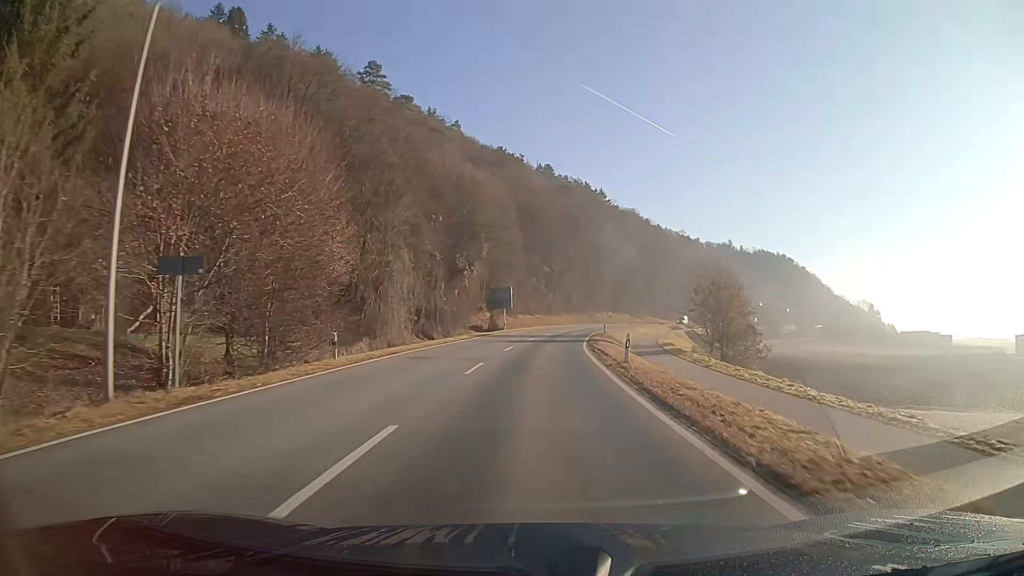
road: secondary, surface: asphalt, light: Day
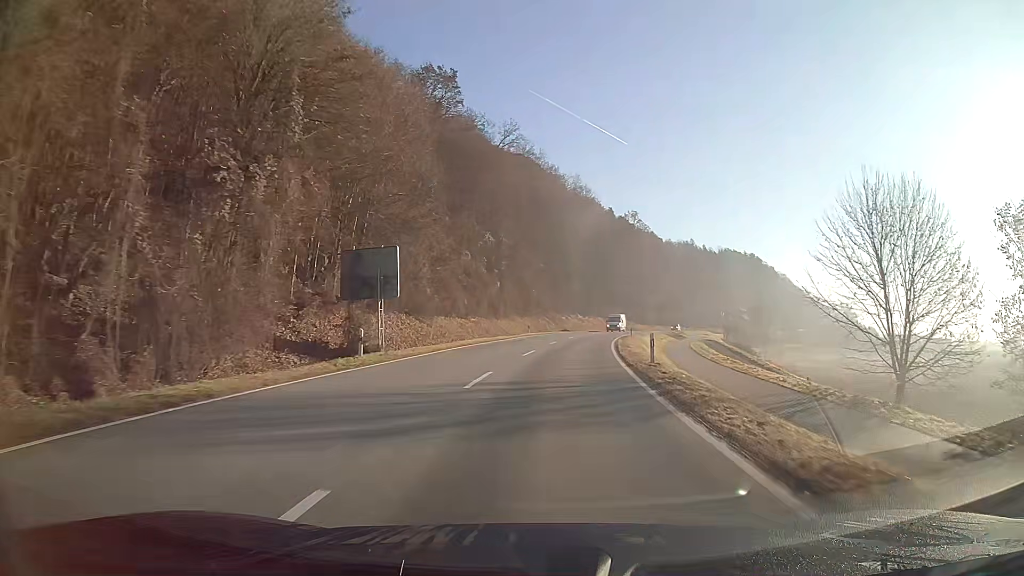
(+1.4, +40.5) m; +6°
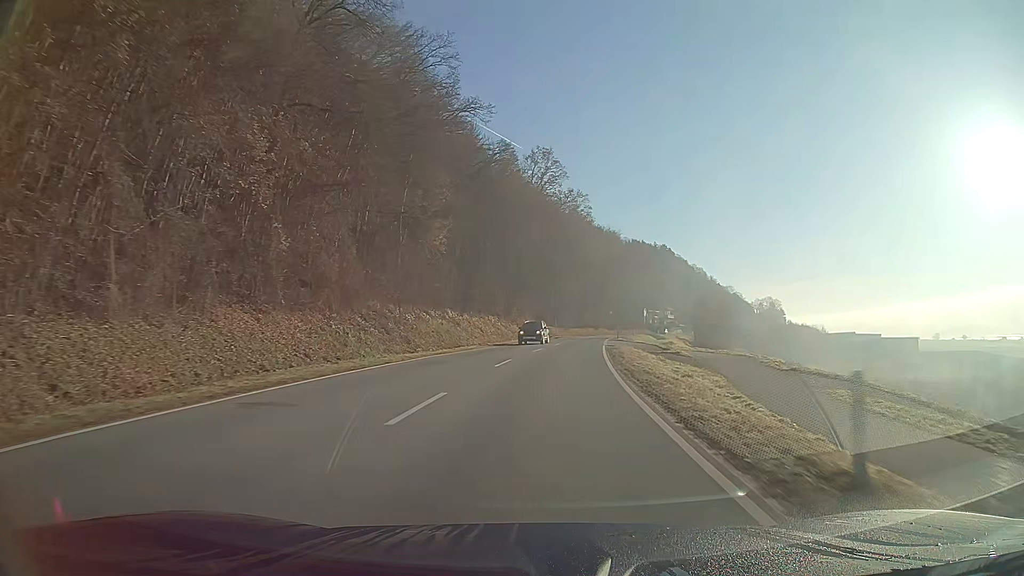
(+4.4, +53.5) m; +9°
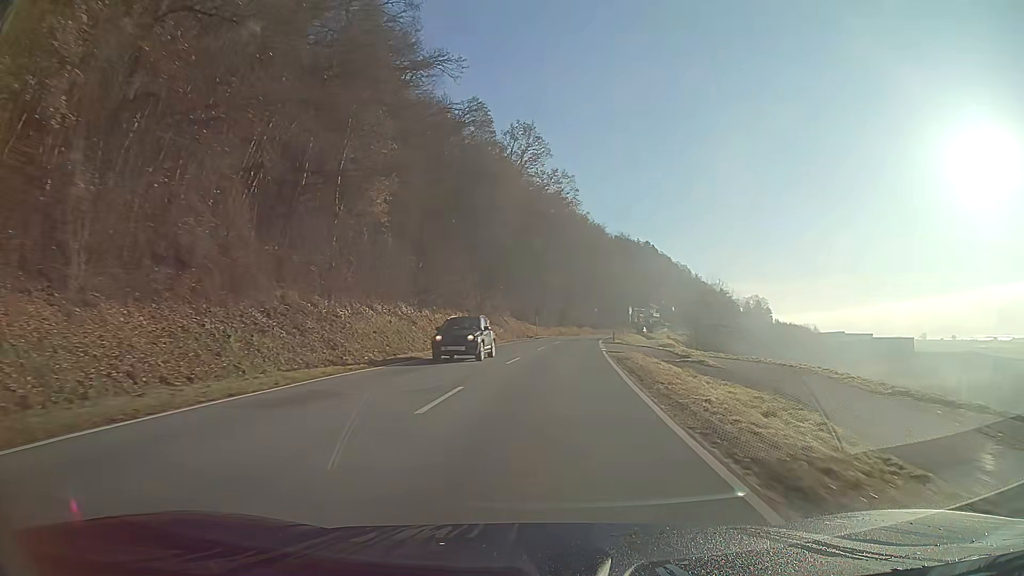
(+0.2, +11.0) m; +2°
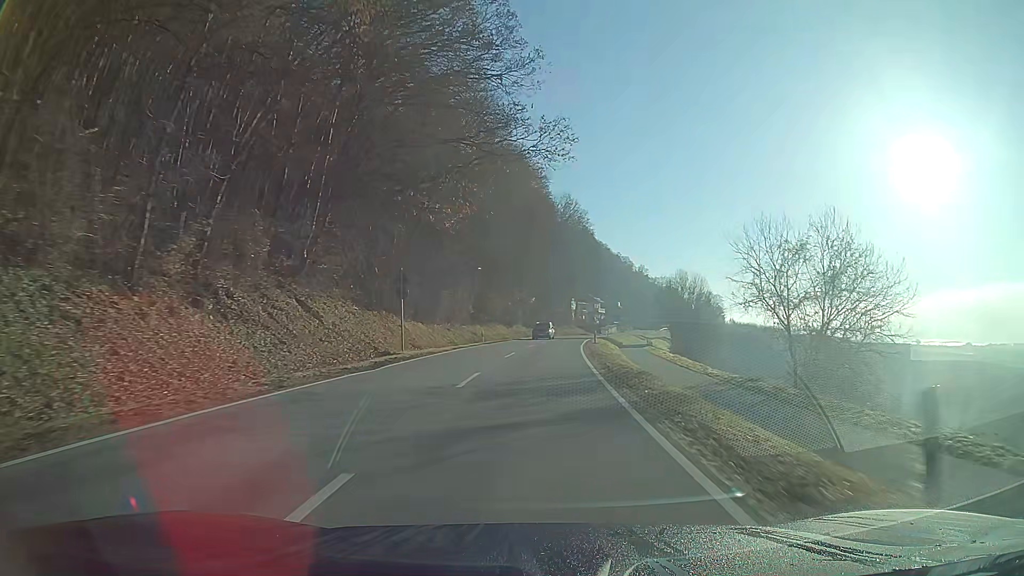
(+2.5, +44.8) m; +5°
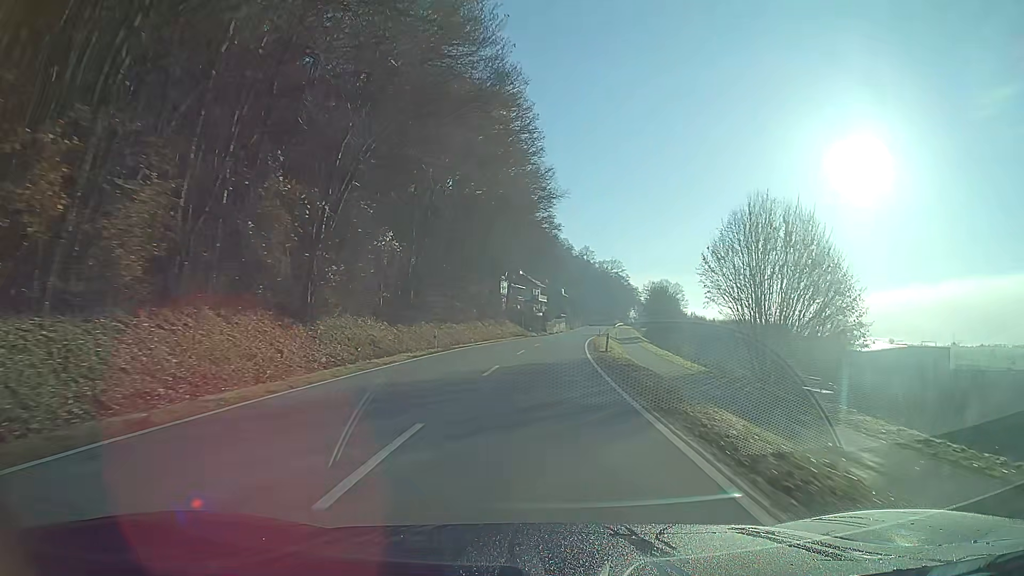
(+3.1, +58.4) m; +6°
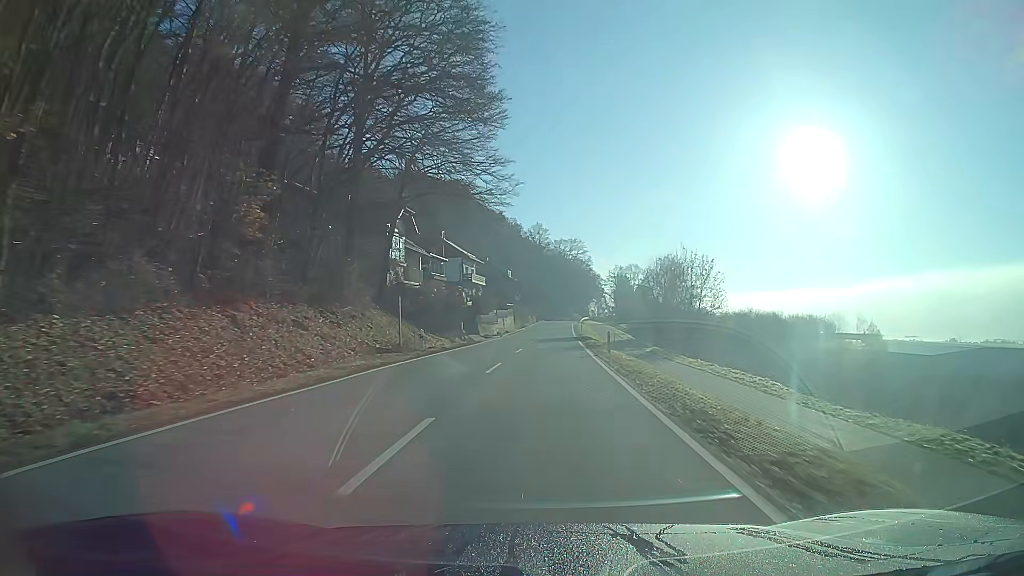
(+1.9, +48.6) m; +4°
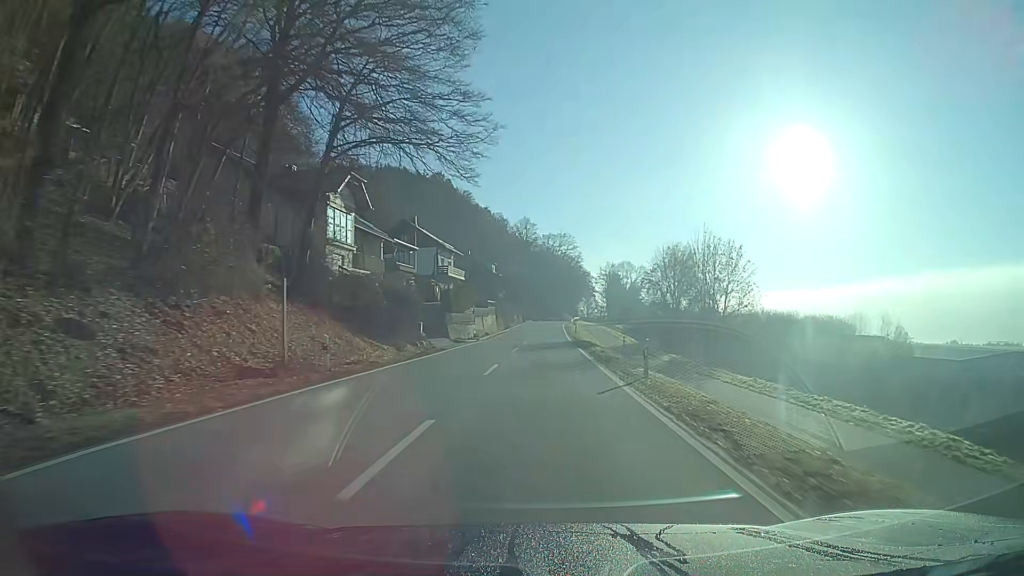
(+0.1, +12.2) m; +1°
